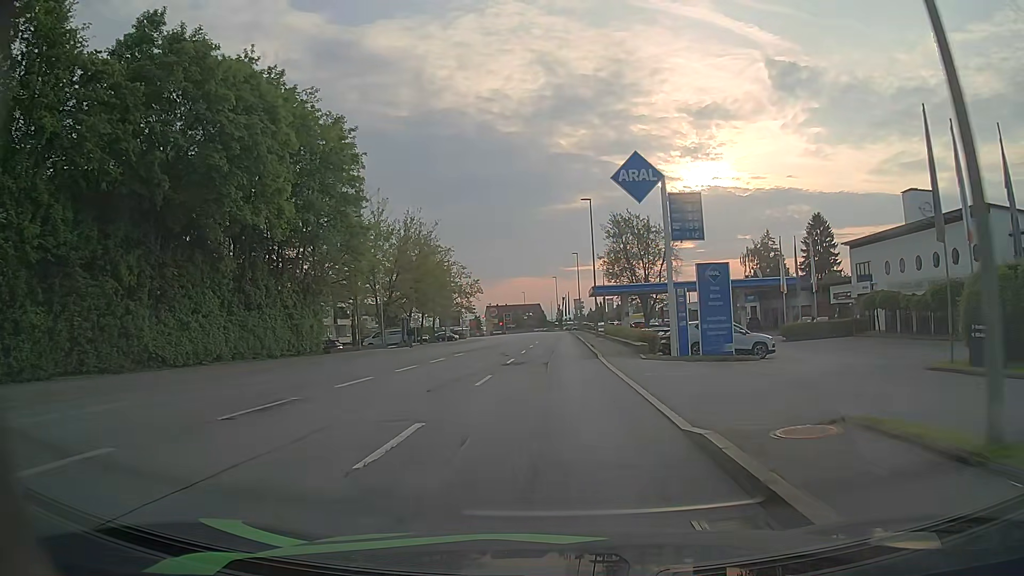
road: tertiary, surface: asphalt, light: Day
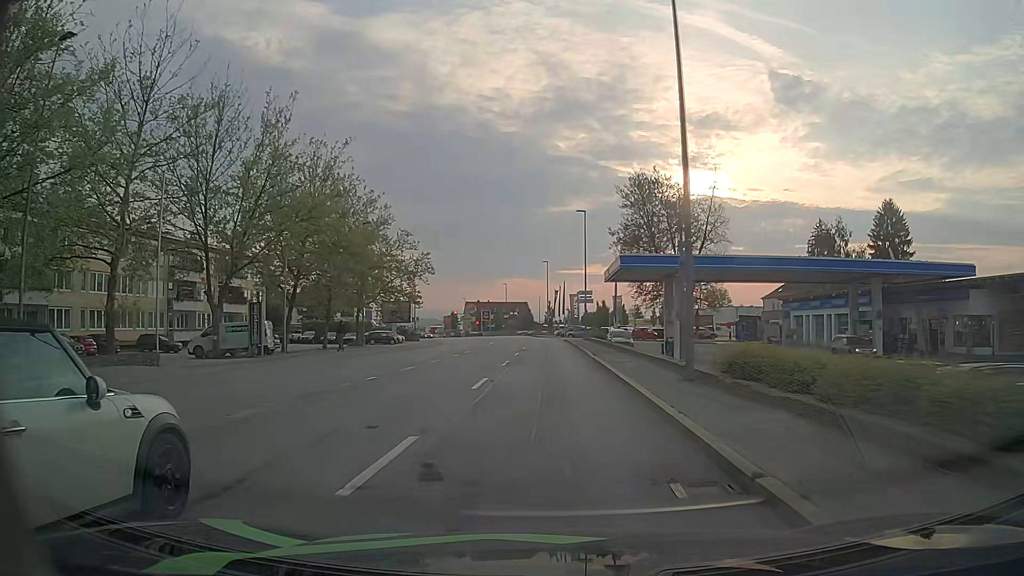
(+0.4, +35.6) m; +1°
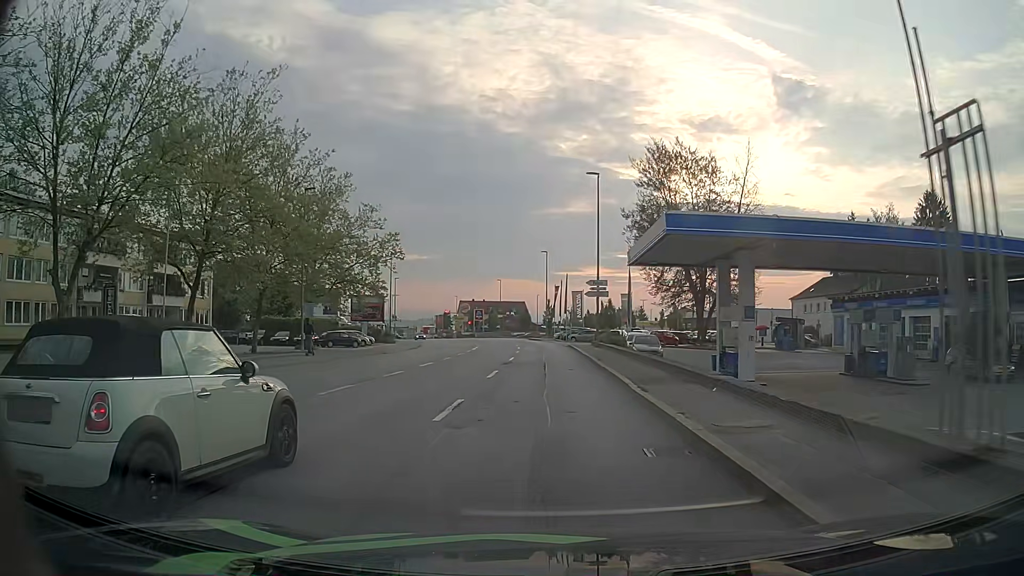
(0.0, +14.0) m; 0°
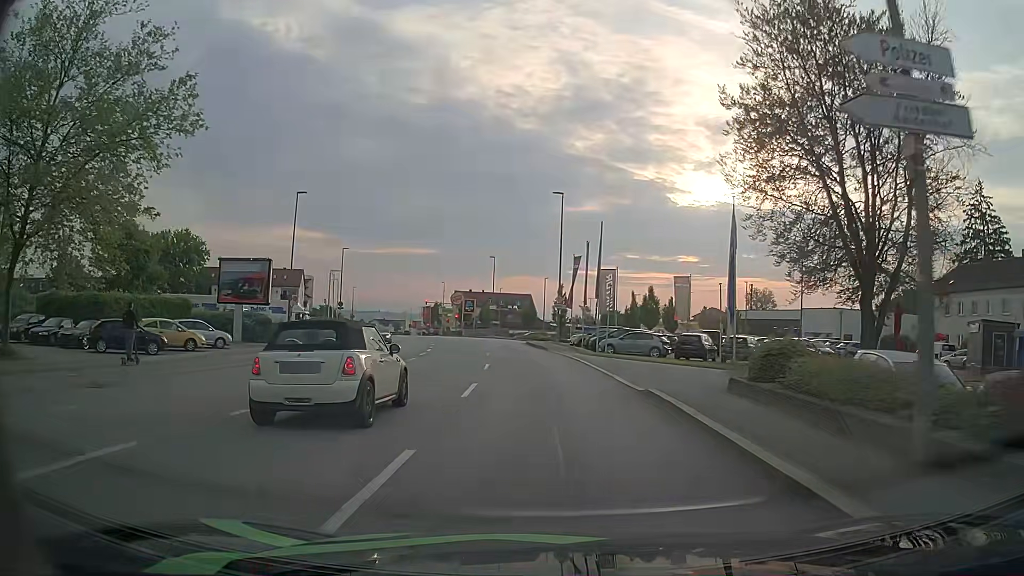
(-0.2, +34.0) m; -1°
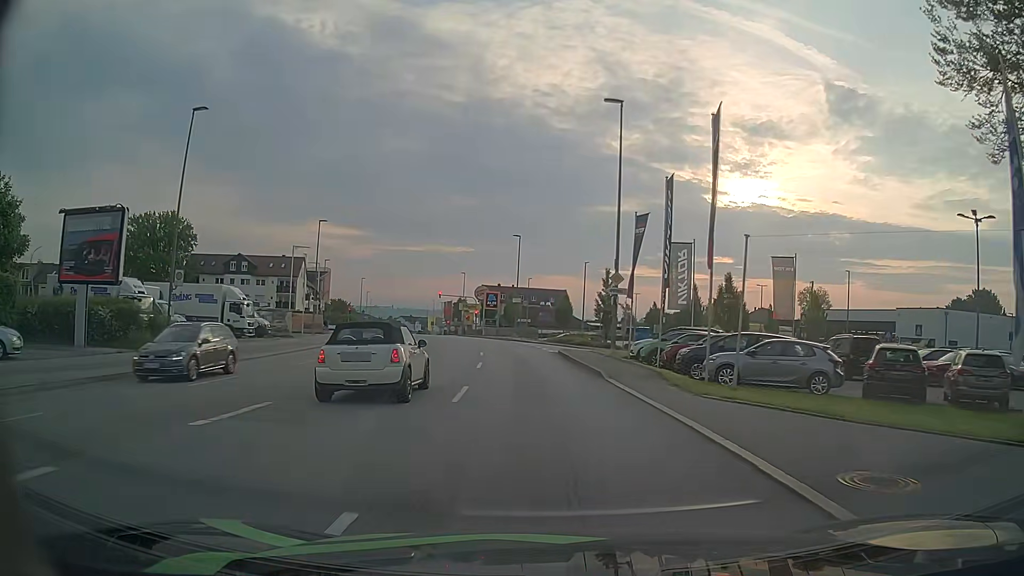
(-0.5, +19.3) m; -3°
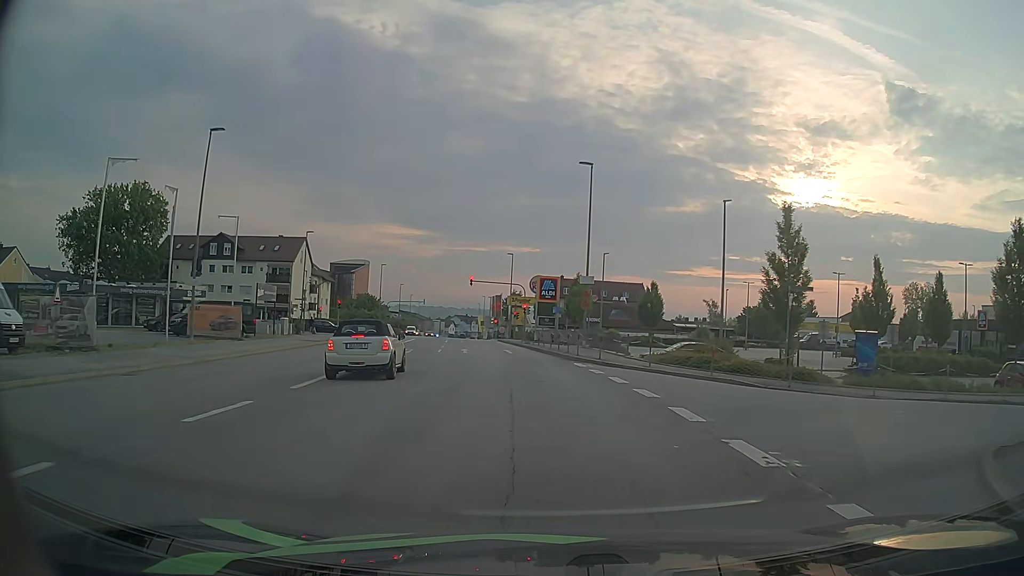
(-1.4, +30.4) m; -5°
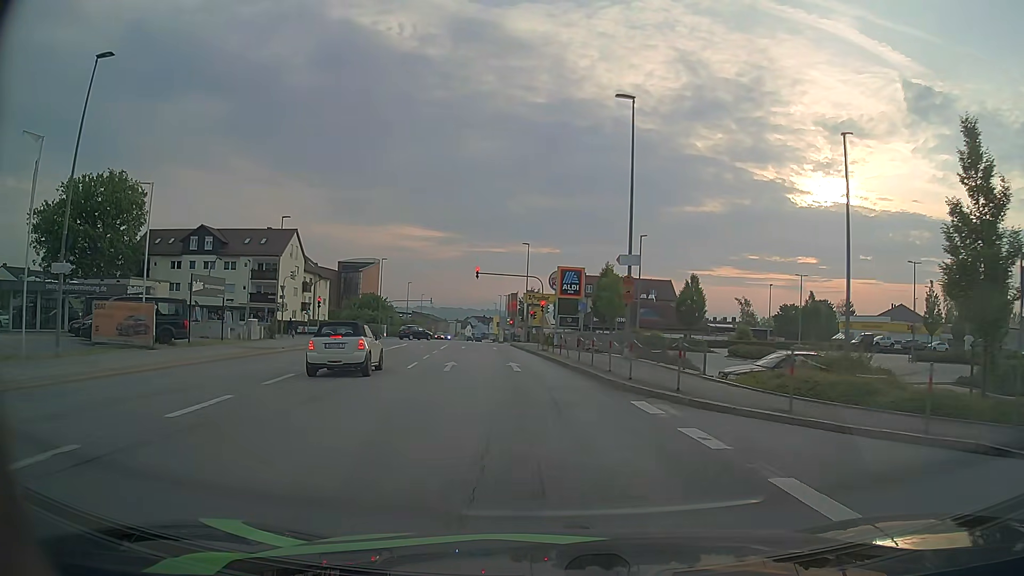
(-0.2, +11.2) m; -2°
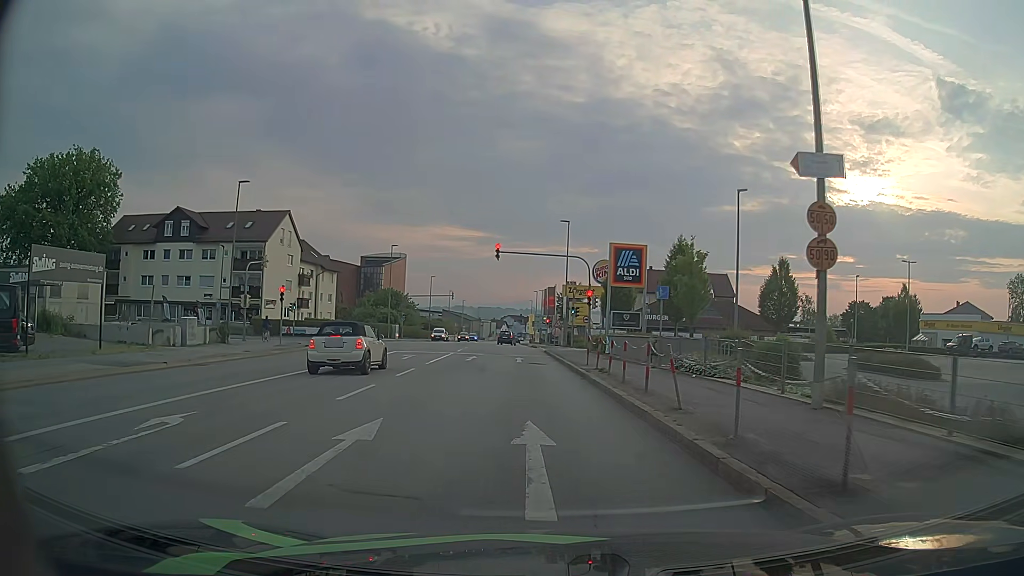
(-0.4, +15.0) m; -3°
(0, +10) (0, +20) (-1, +30) (-1, +40) (-2, +50) (-2, +60) (-3, +70) (-3, +80) (-4, +90) (-4, +100) m
